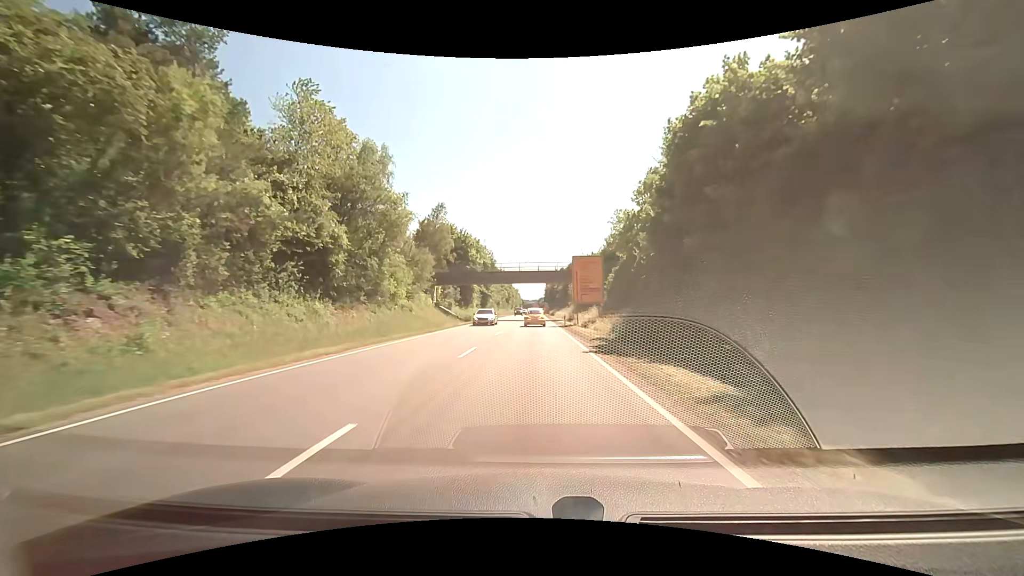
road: primary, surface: asphalt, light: Day
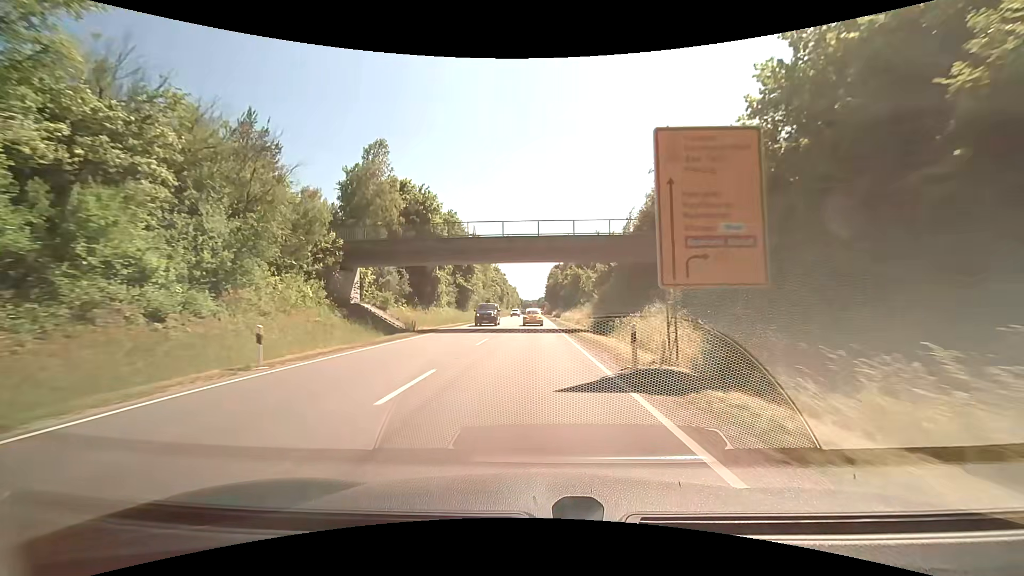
(+0.1, +31.3) m; +1°
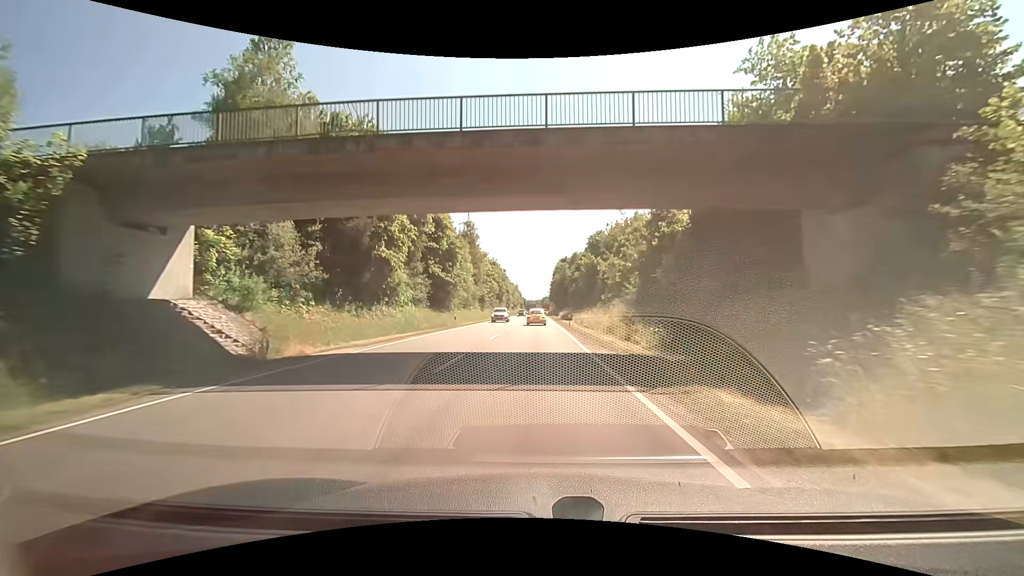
(-0.2, +20.8) m; -1°
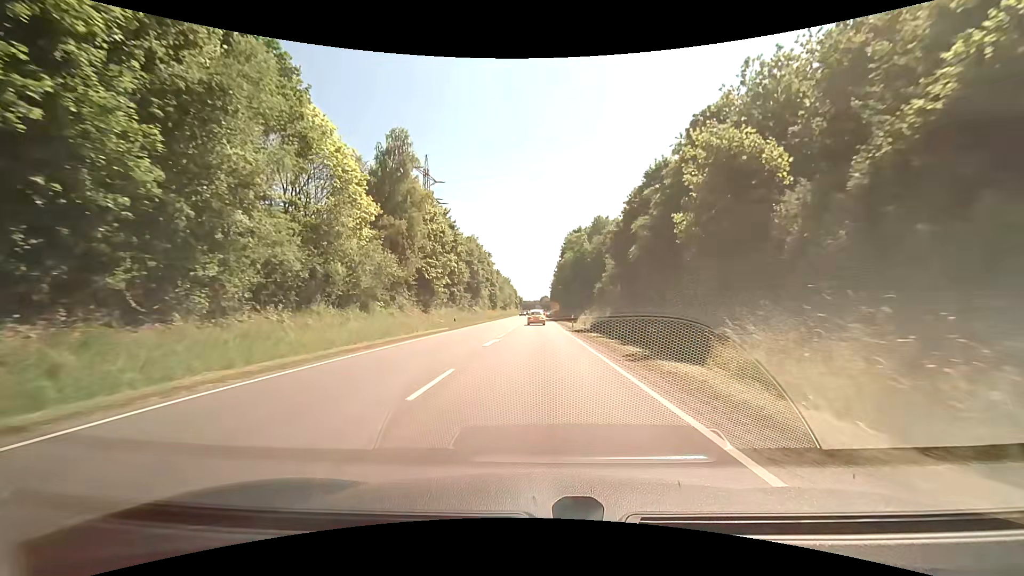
(+0.1, +52.0) m; 0°
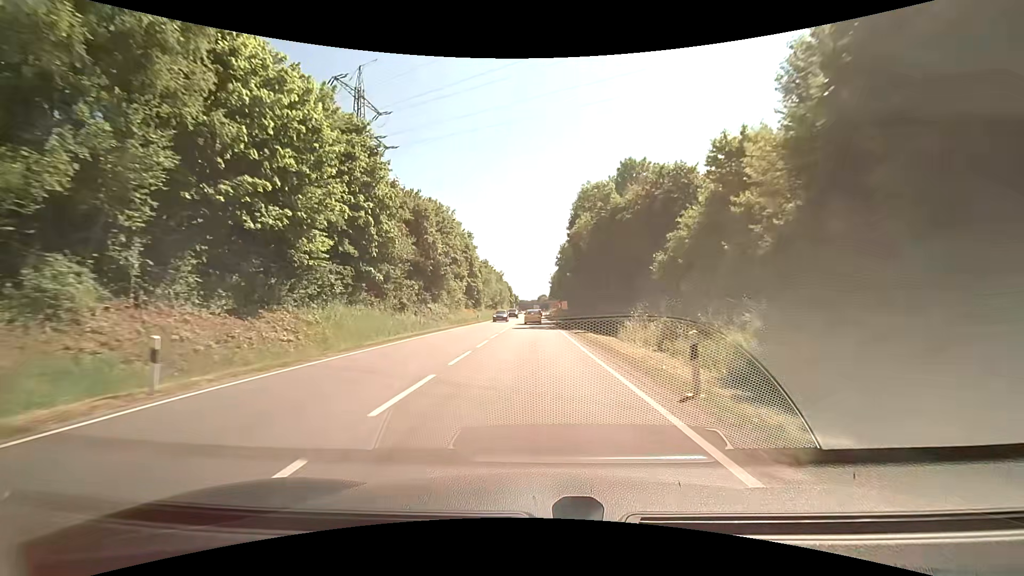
(+0.1, +31.5) m; 0°
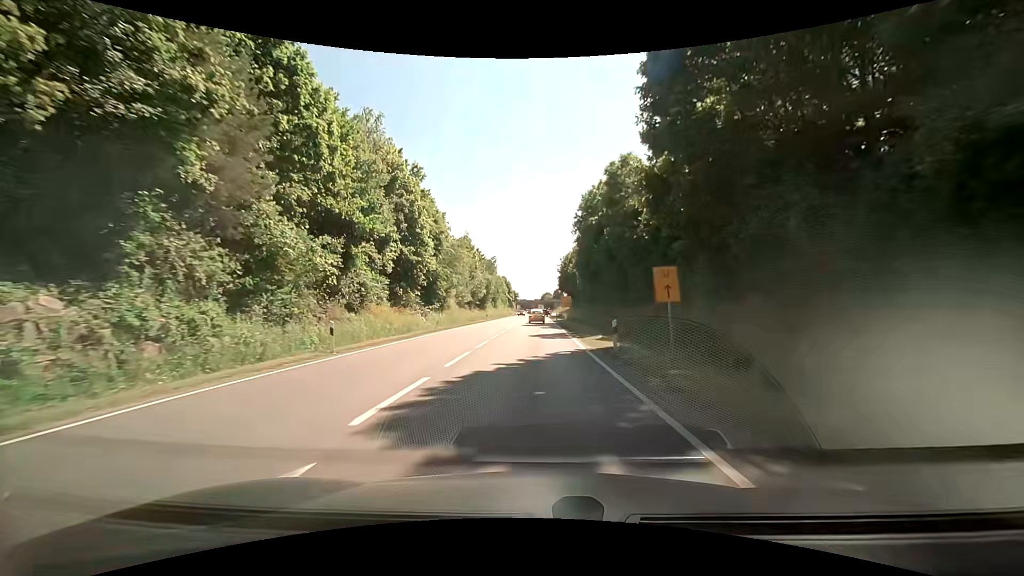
(0.0, +42.8) m; 0°
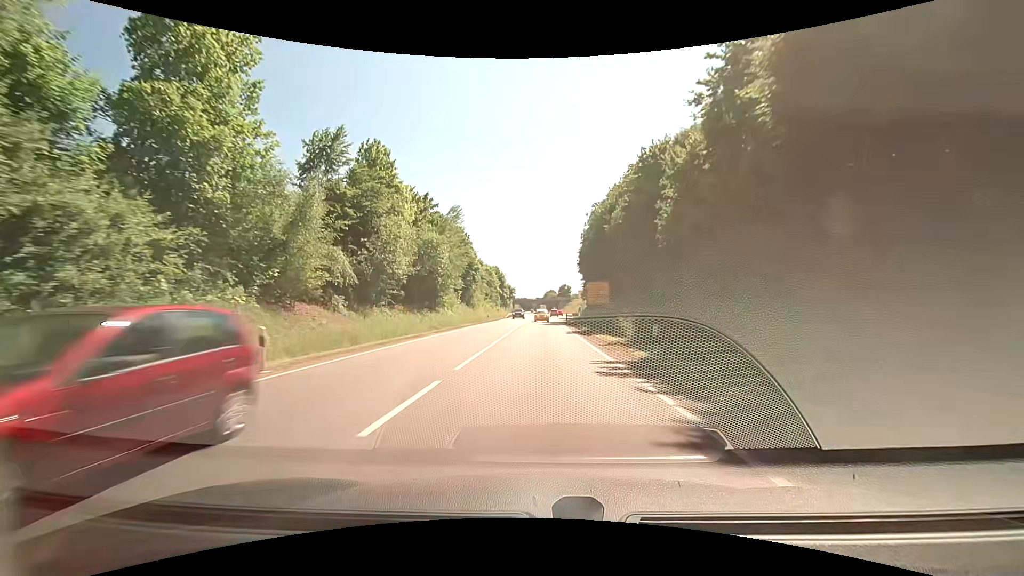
(-0.7, +54.9) m; -2°
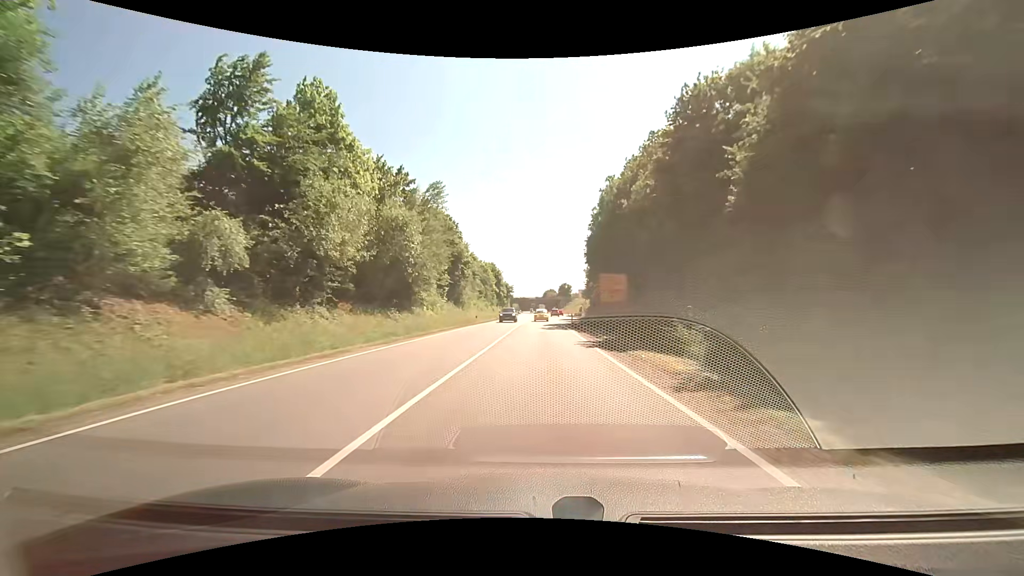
(+0.1, +11.1) m; +1°
(0, +10) (0, +20) (+1, +30) (+1, +40) (+1, +50) (+1, +60) (+2, +70) (+2, +80) (+2, +90) (+2, +100) m
